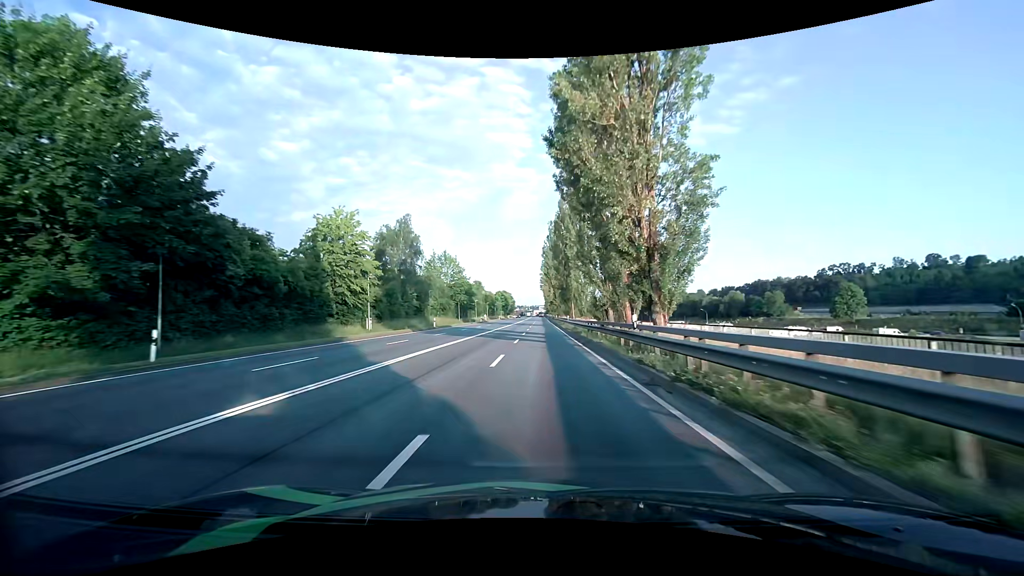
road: primary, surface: asphalt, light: Day
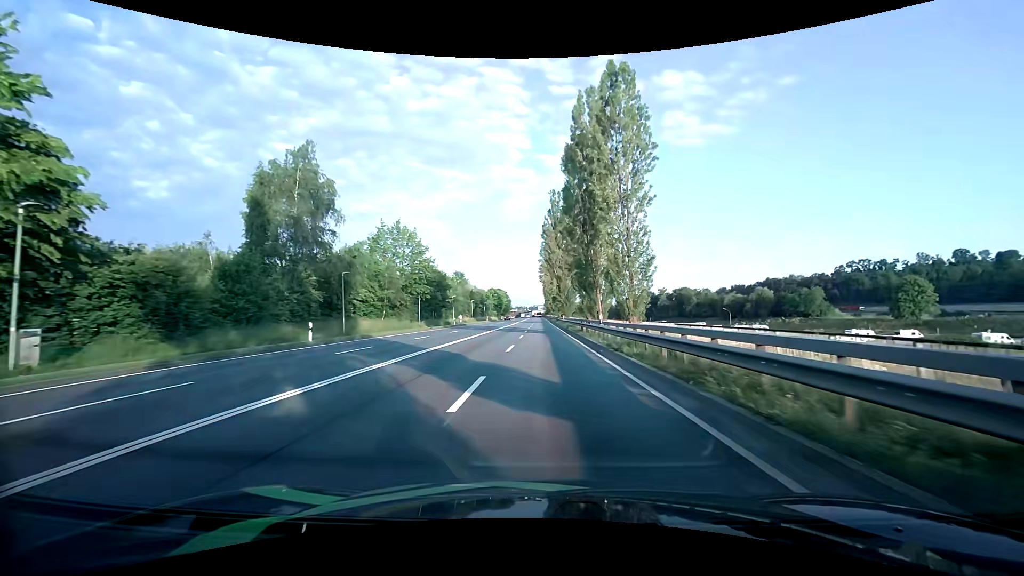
(+0.1, +30.7) m; 0°
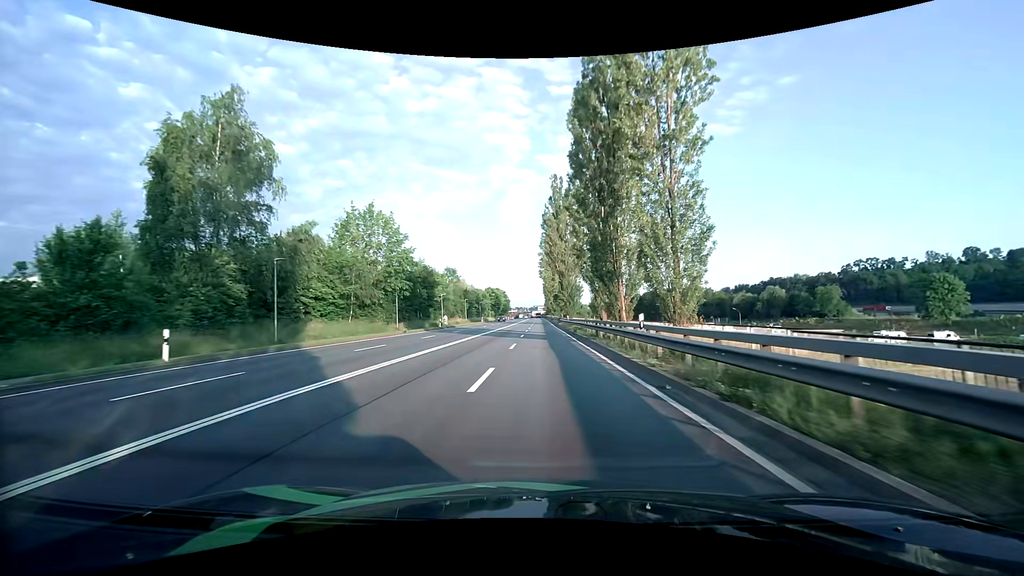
(0.0, +10.1) m; 0°
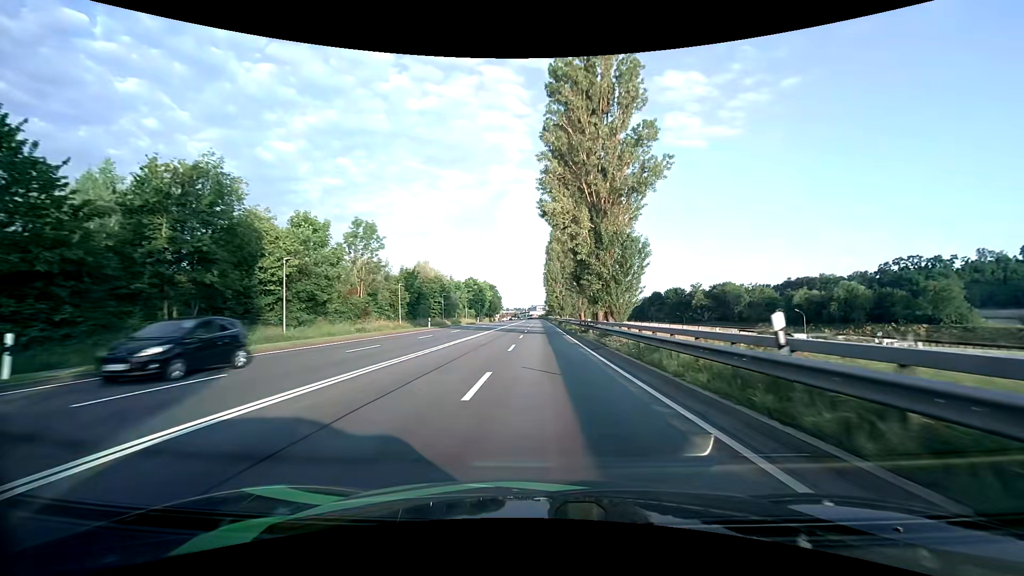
(0.0, +48.9) m; 0°
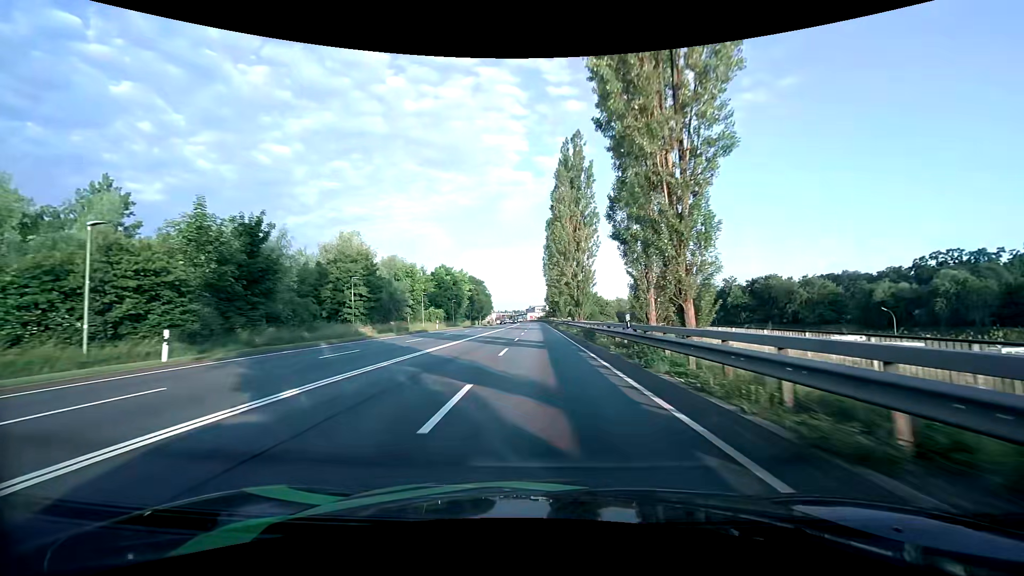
(+0.1, +38.3) m; 0°
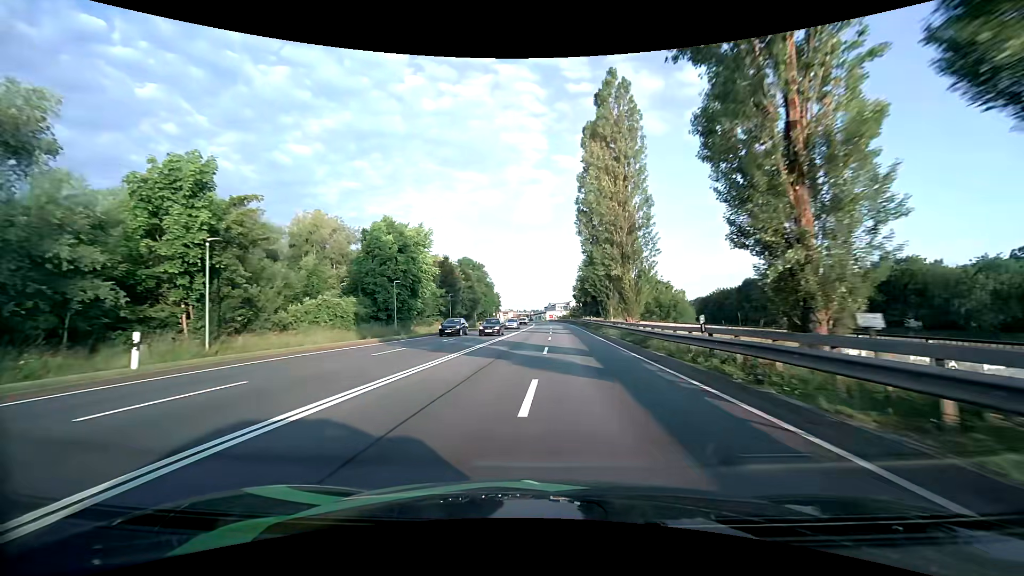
(-0.8, +47.3) m; -2°
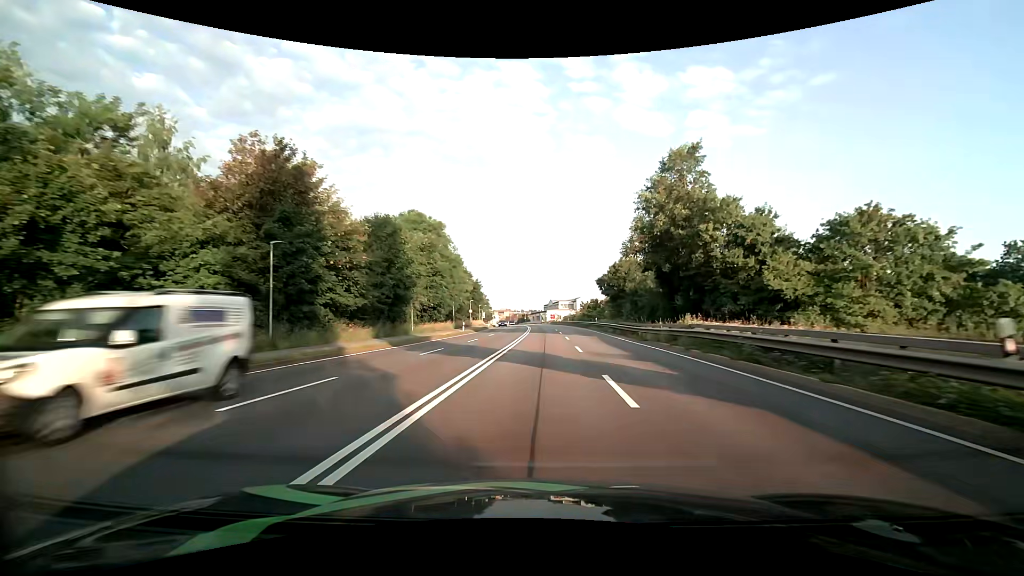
(-0.2, +47.3) m; 0°
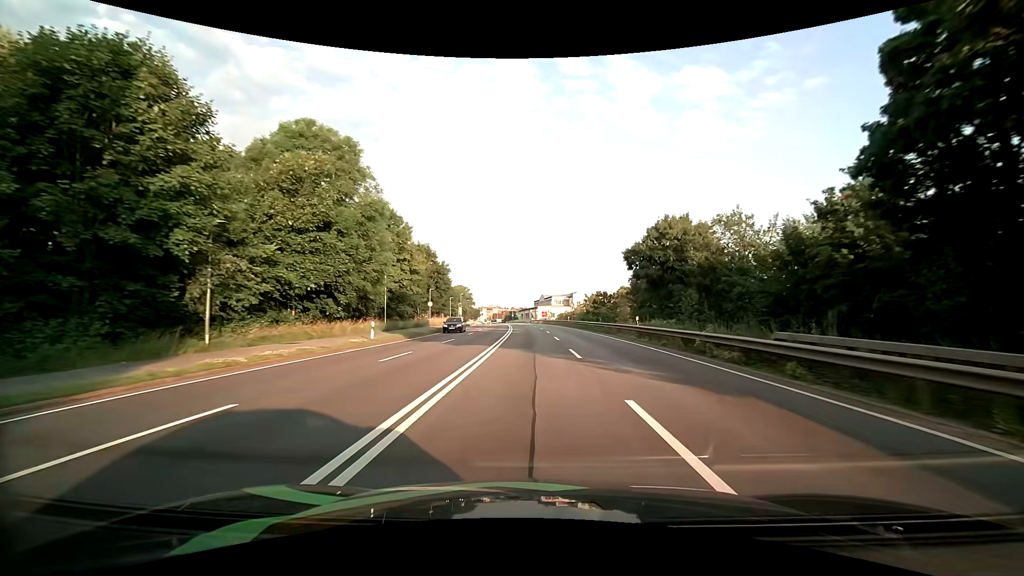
(+0.5, +27.8) m; +1°
(0, +10) (0, +20) (0, +30) (-1, +40) (-1, +50) (-2, +60) (-2, +70) (-3, +80) (-4, +90) (-4, +100) m
